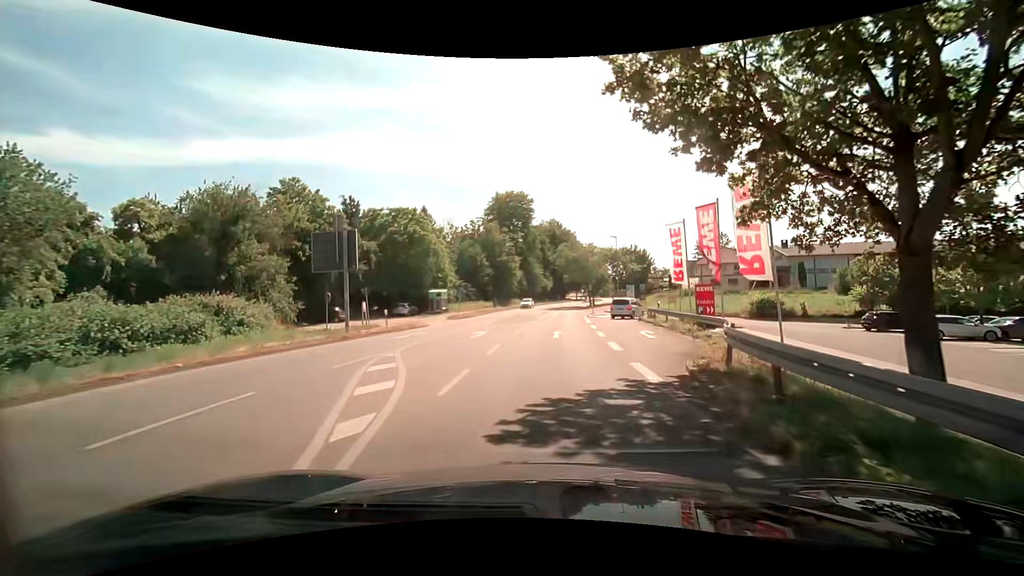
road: secondary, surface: asphalt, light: Day
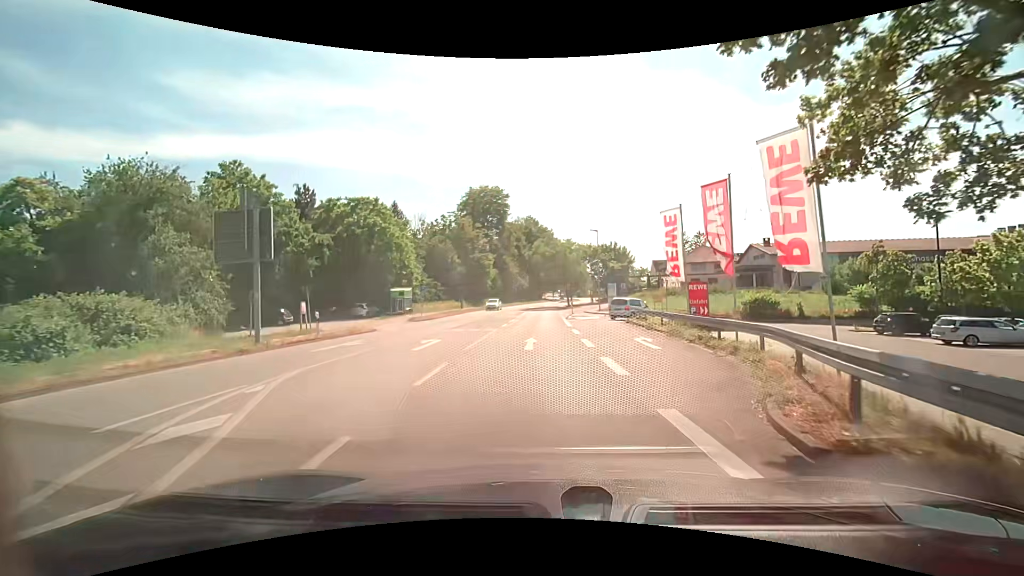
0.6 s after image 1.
(+0.1, +5.1) m; +2°
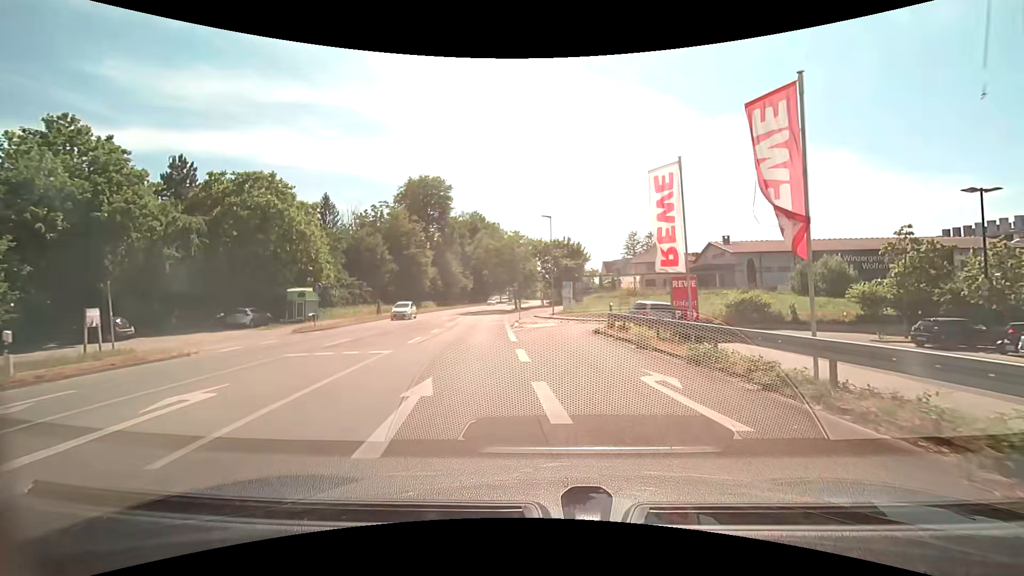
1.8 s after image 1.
(+0.5, +9.8) m; +7°
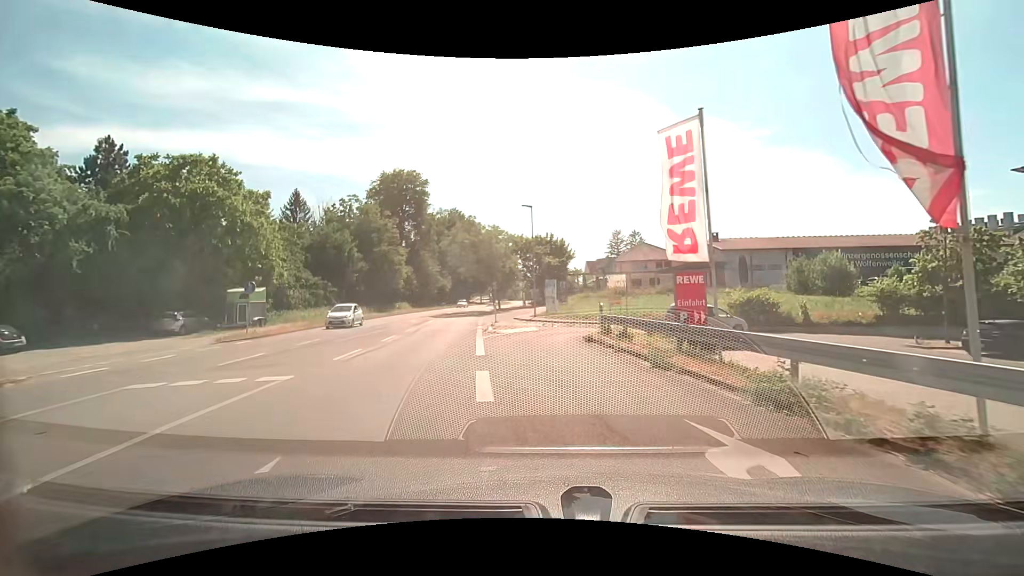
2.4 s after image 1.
(+0.1, +4.7) m; +2°
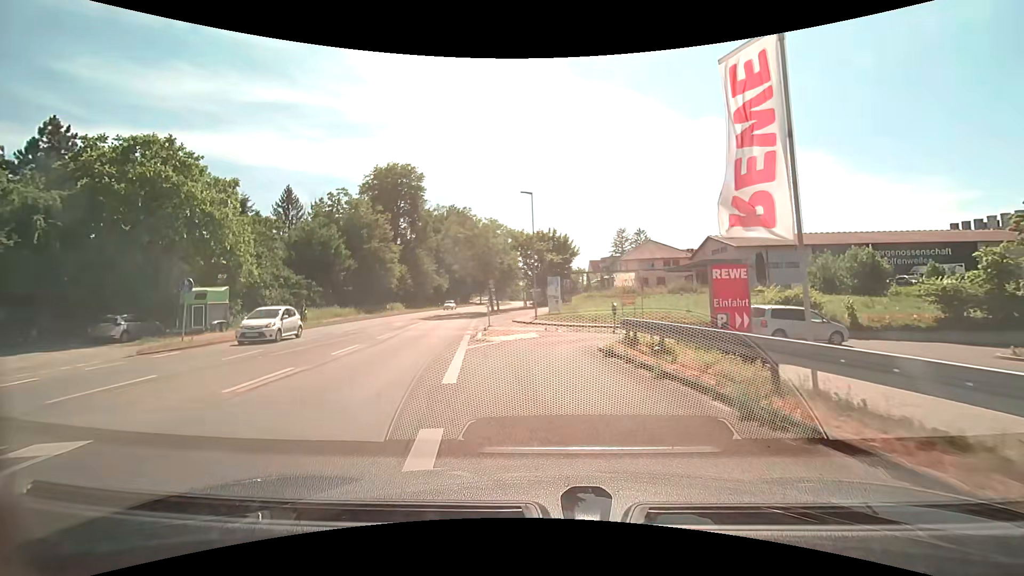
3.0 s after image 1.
(0.0, +4.5) m; 0°
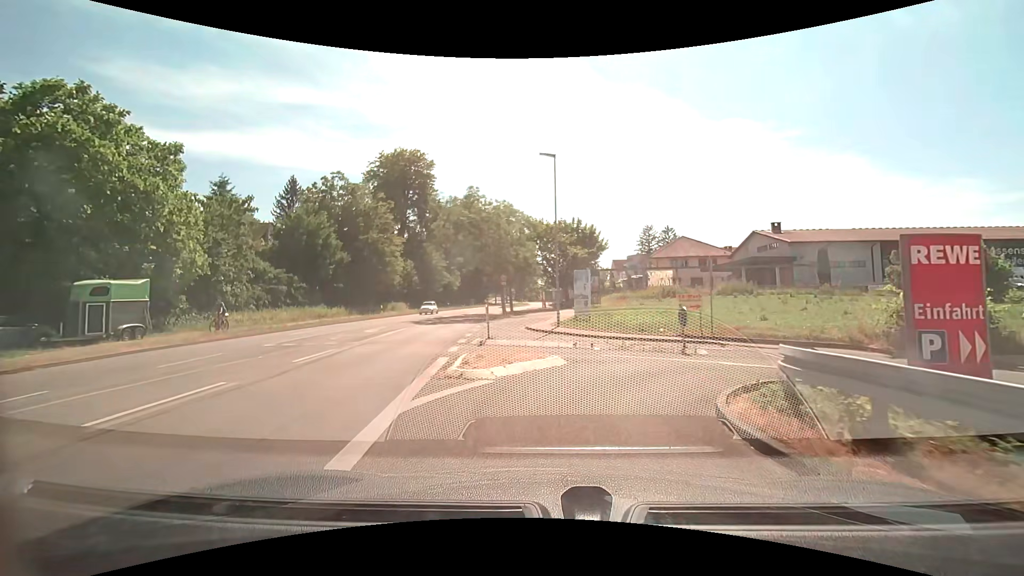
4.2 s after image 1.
(-0.3, +8.3) m; -3°
